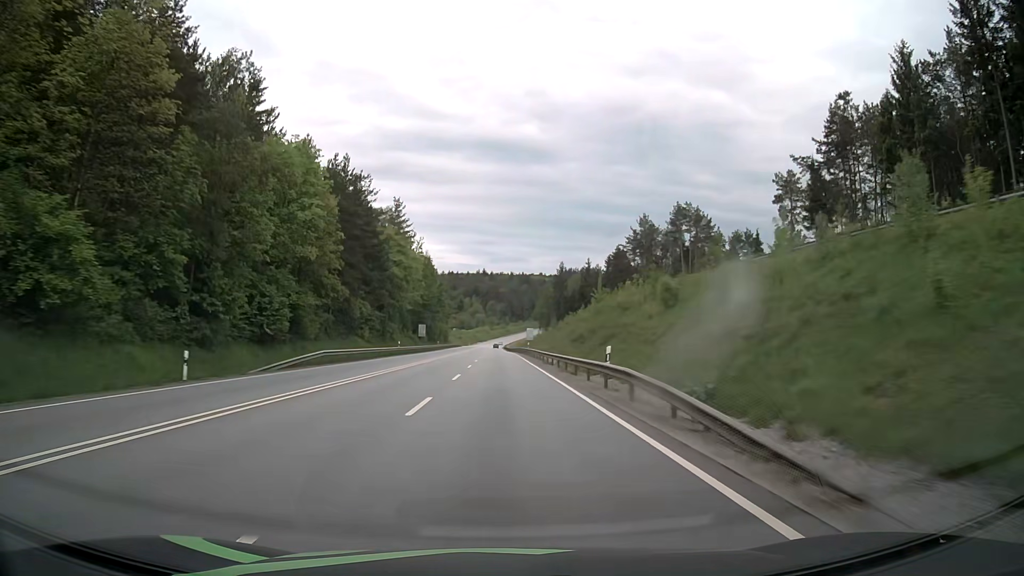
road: primary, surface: asphalt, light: Day
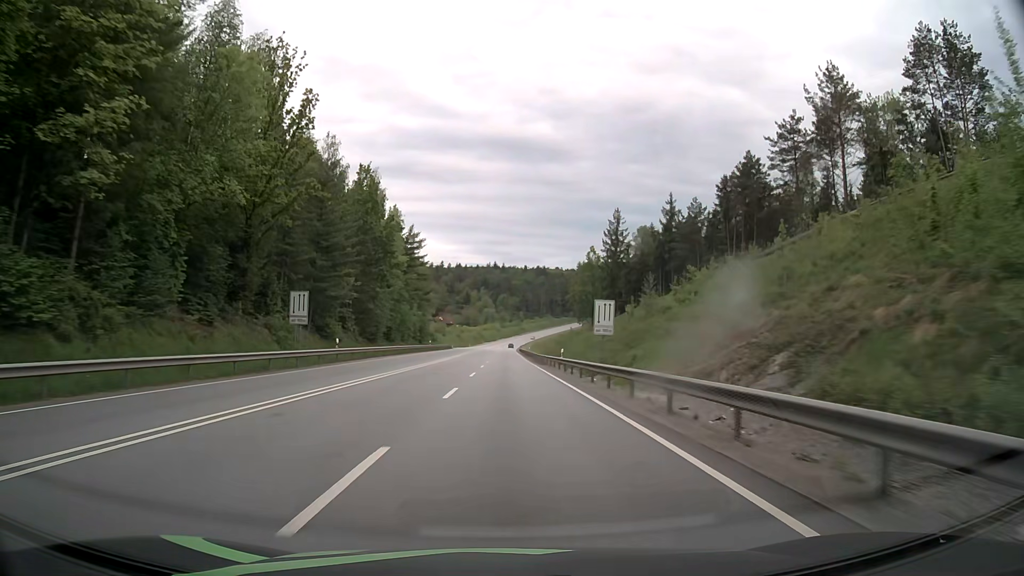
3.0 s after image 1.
(-0.9, +78.9) m; -1°
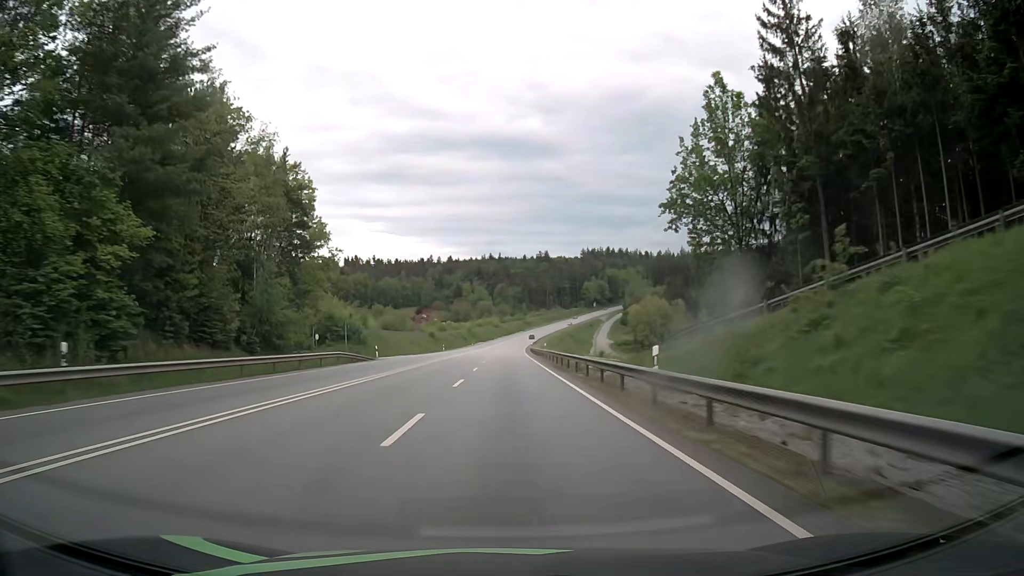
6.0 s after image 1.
(+0.3, +79.1) m; 0°
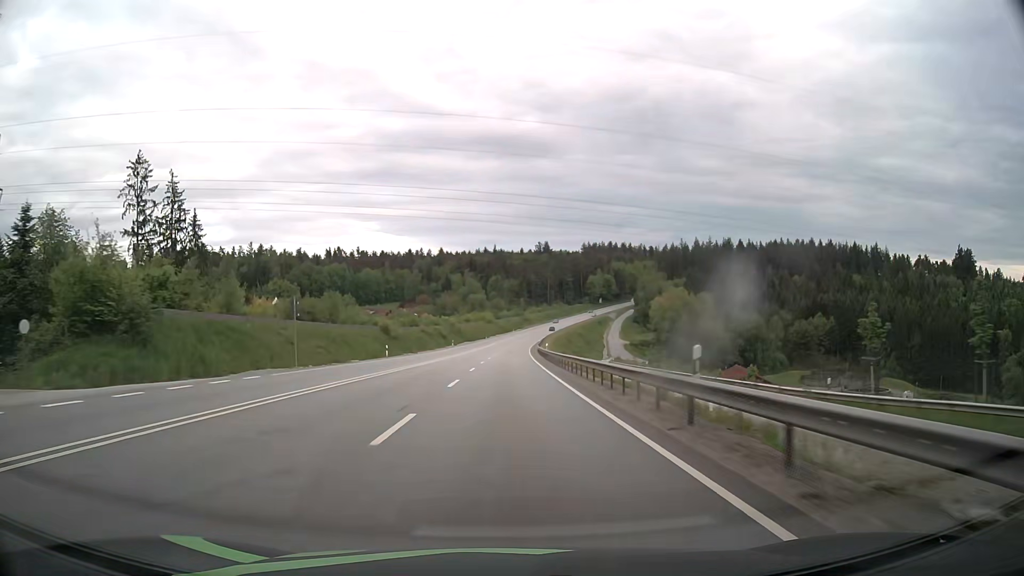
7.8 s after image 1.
(+0.1, +47.5) m; 0°
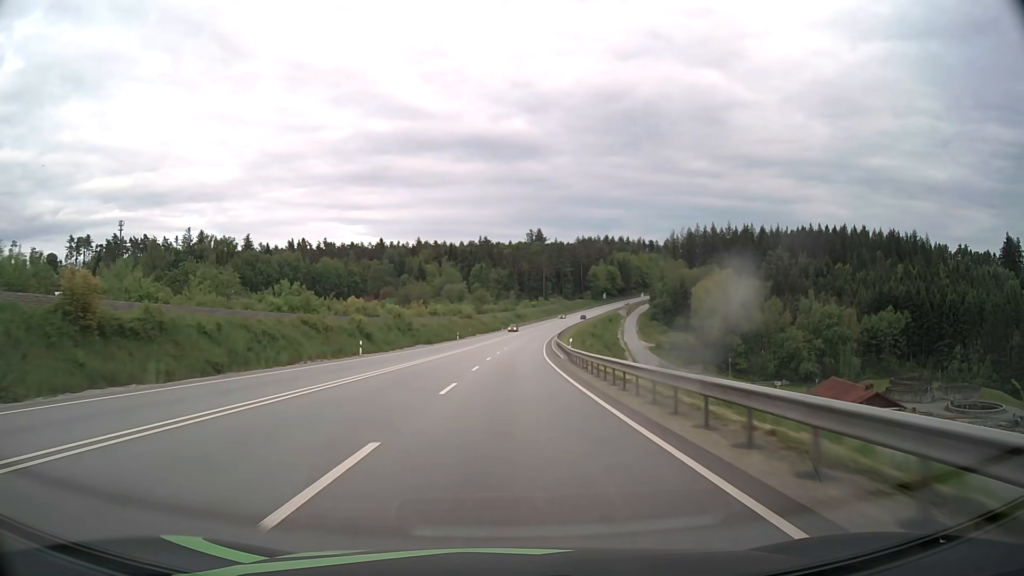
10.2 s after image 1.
(+0.5, +63.3) m; +1°
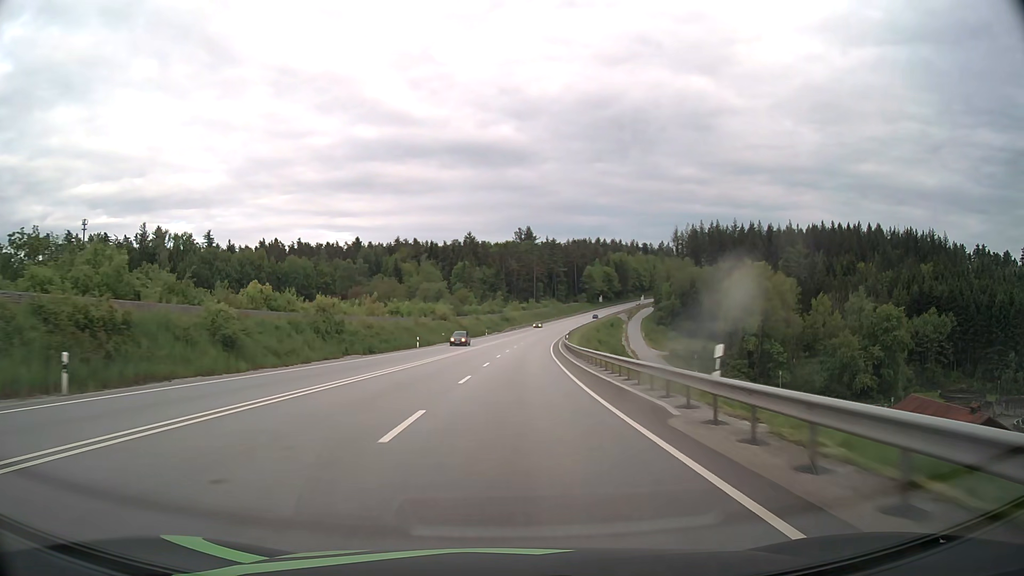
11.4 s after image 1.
(+0.3, +31.6) m; +1°
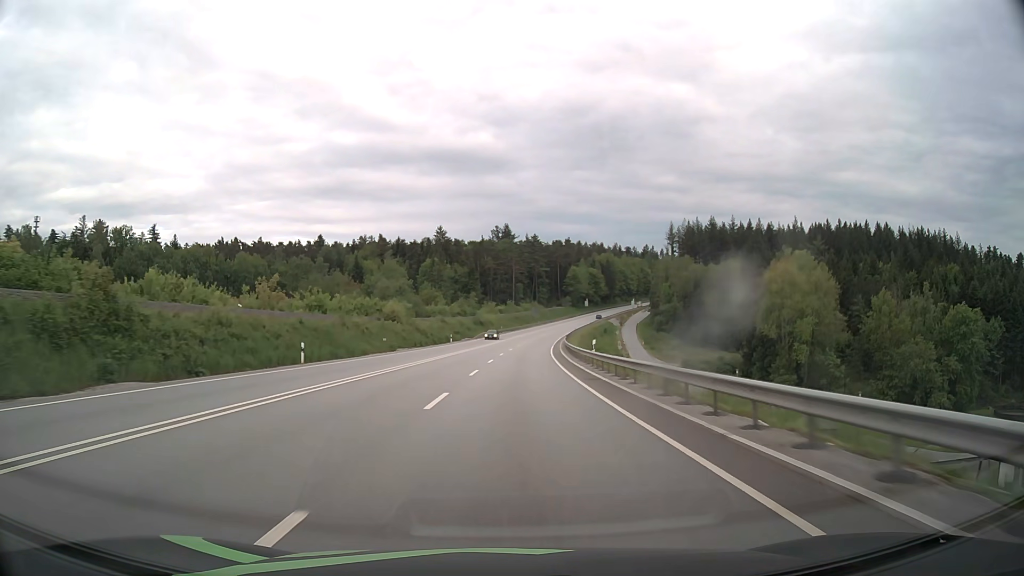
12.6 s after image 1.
(+0.5, +31.5) m; +2°
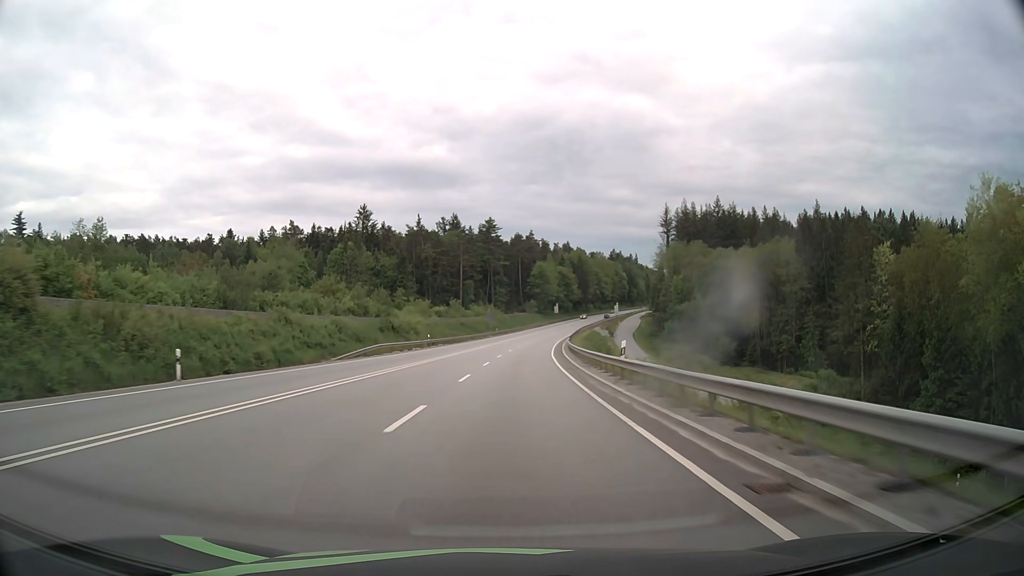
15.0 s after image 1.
(+2.4, +62.8) m; +4°
